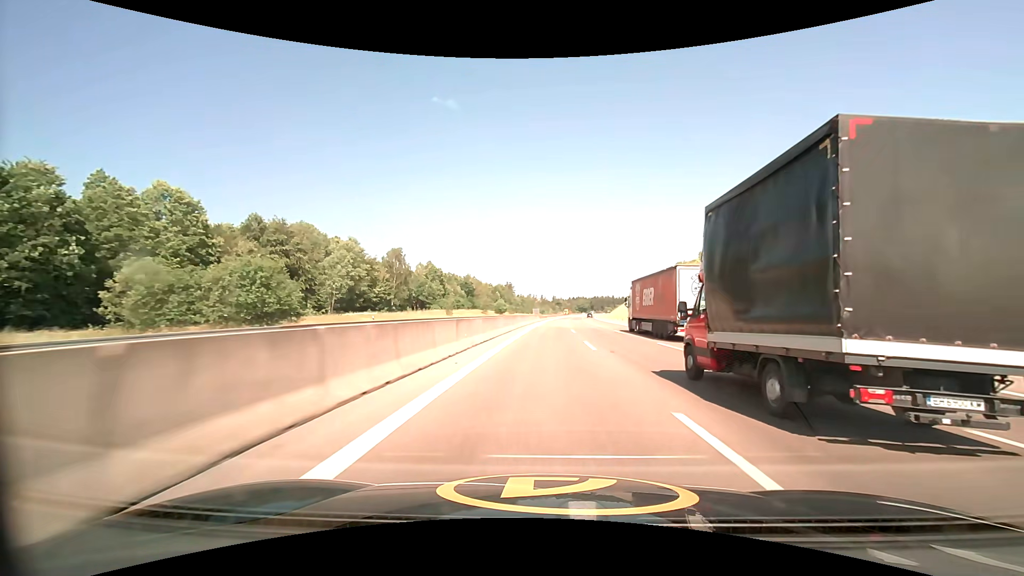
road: motorway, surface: asphalt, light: Day
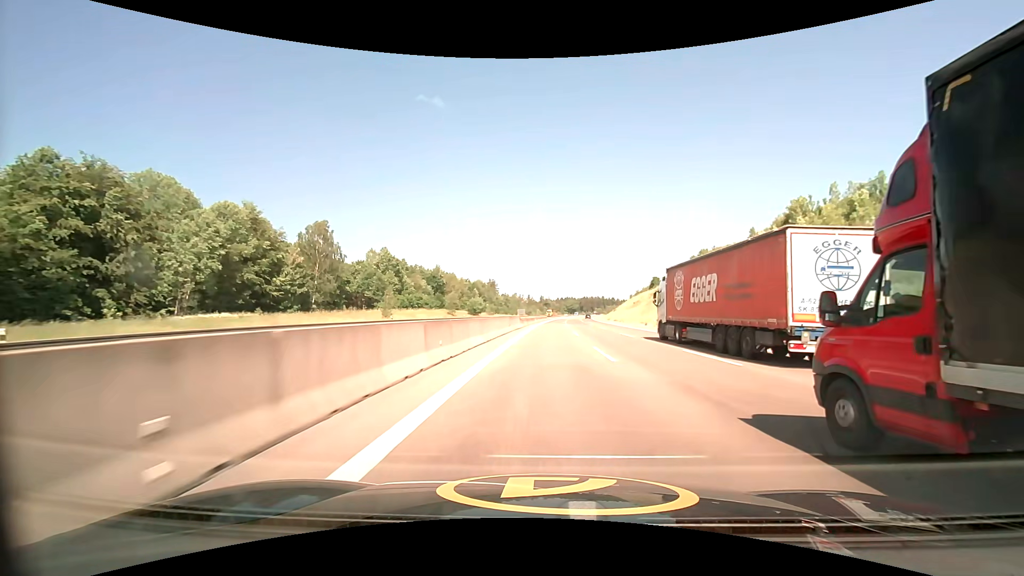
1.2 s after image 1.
(+0.5, +40.0) m; +1°
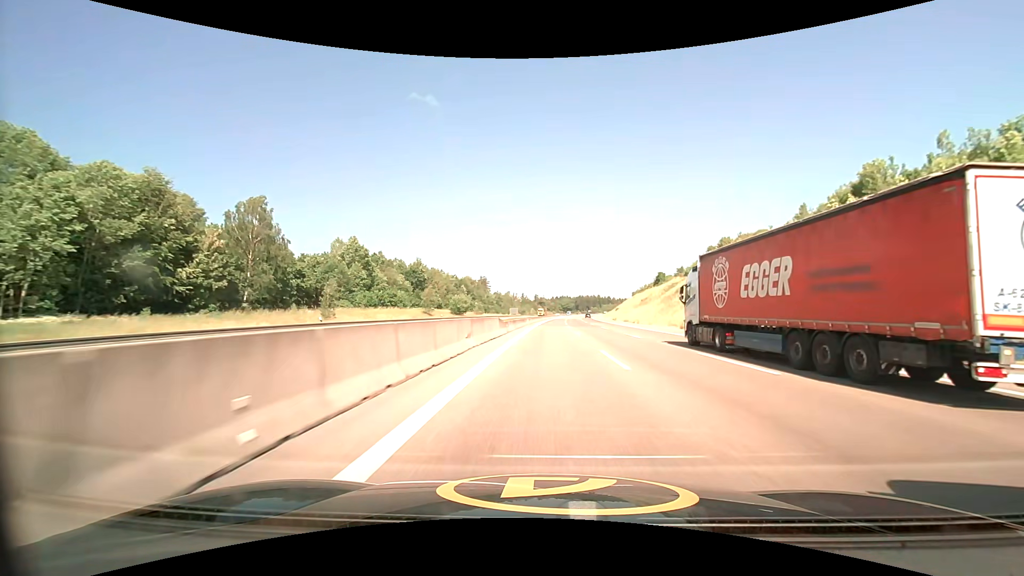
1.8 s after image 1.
(+0.1, +20.0) m; +1°
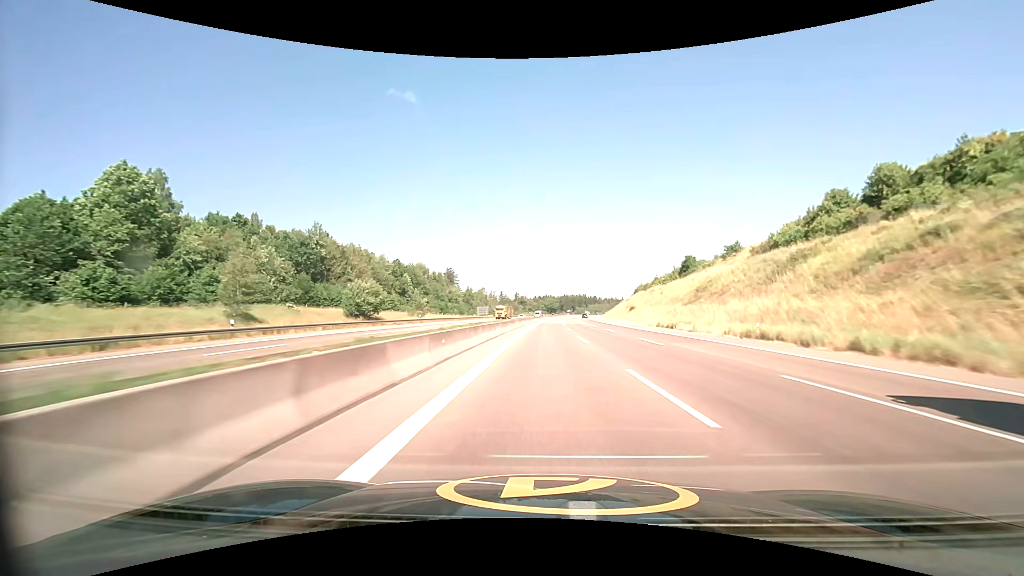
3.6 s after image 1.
(+1.1, +60.1) m; +2°
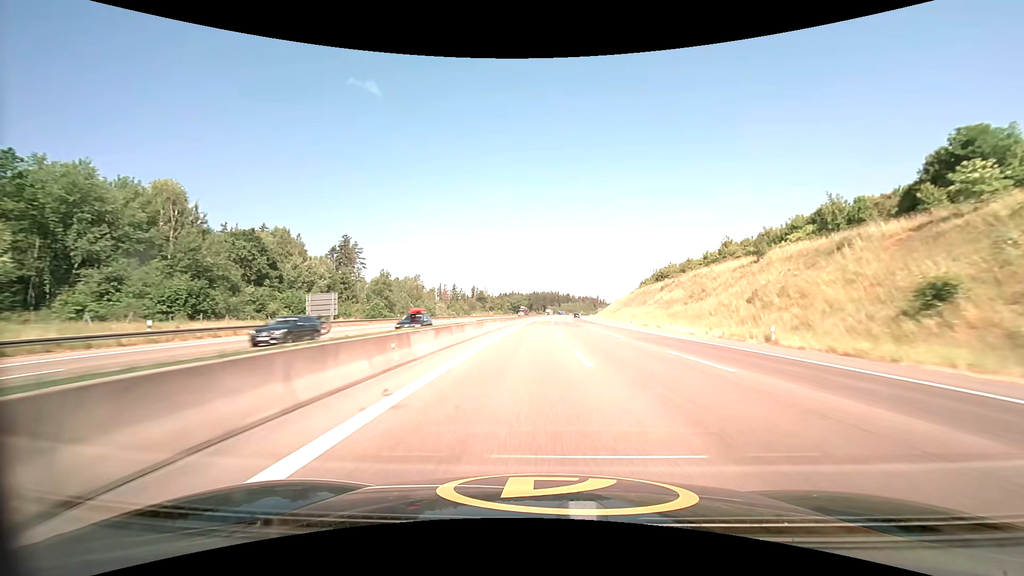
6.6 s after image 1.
(+3.1, +100.3) m; +4°
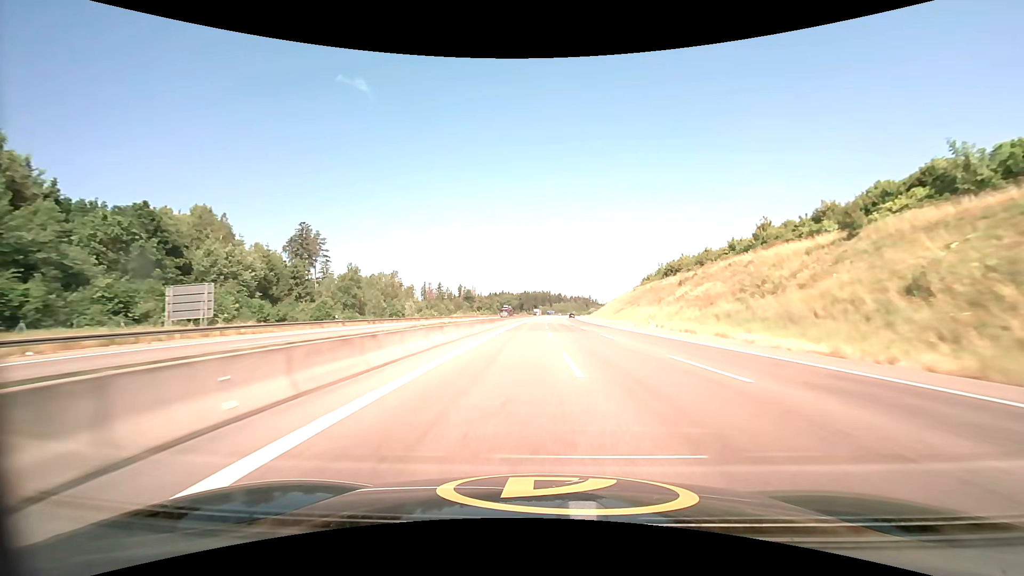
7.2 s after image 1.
(+0.2, +20.1) m; +1°
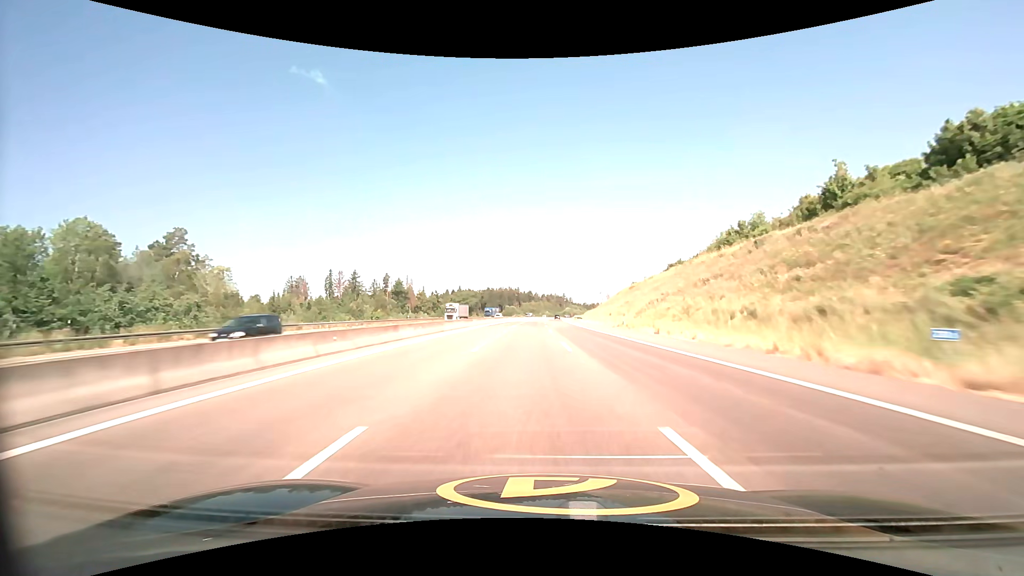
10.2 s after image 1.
(+3.4, +100.3) m; +3°
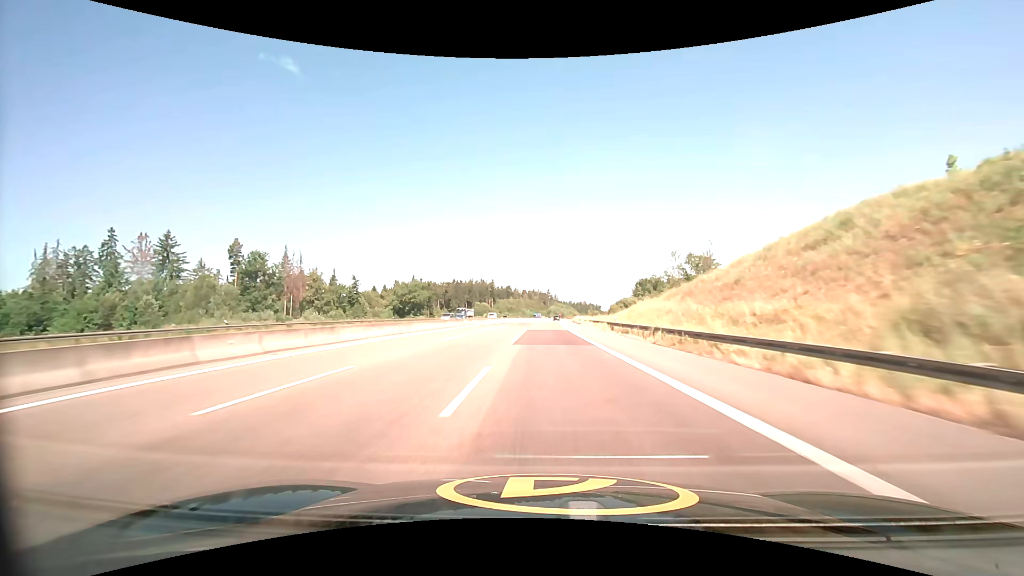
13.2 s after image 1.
(+2.1, +100.1) m; +2°
(0, +10) (0, +20) (0, +30) (0, +40) (0, +50) (+1, +60) (+1, +70) (+1, +80) (+1, +90) (+2, +100) m
